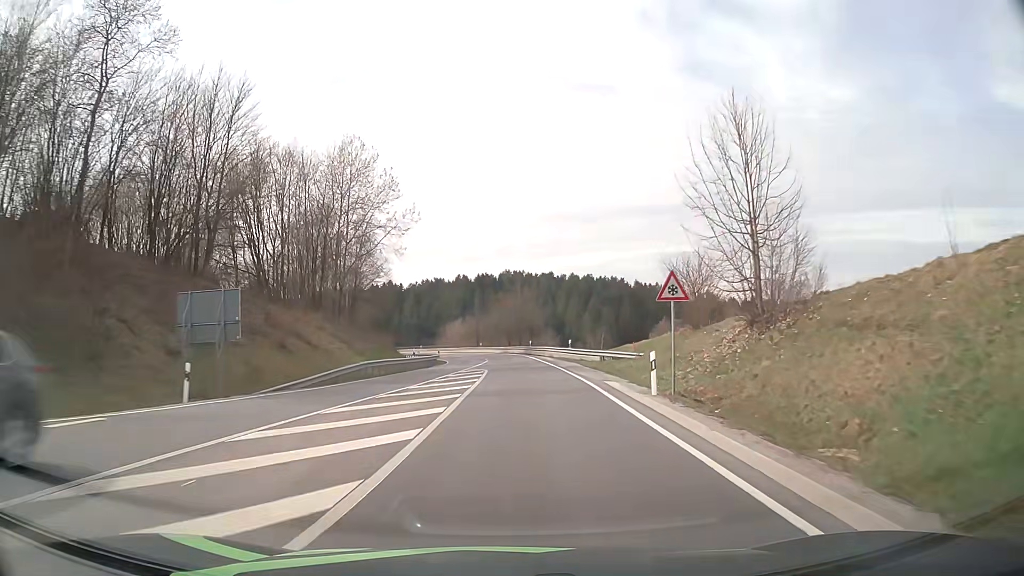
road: primary_link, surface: asphalt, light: Day
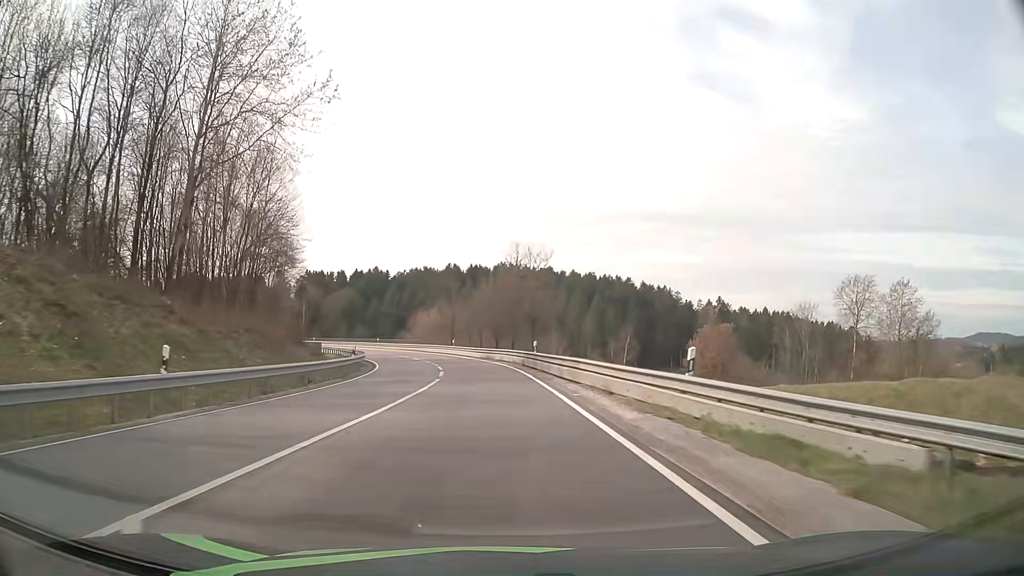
(+0.6, +31.7) m; +1°
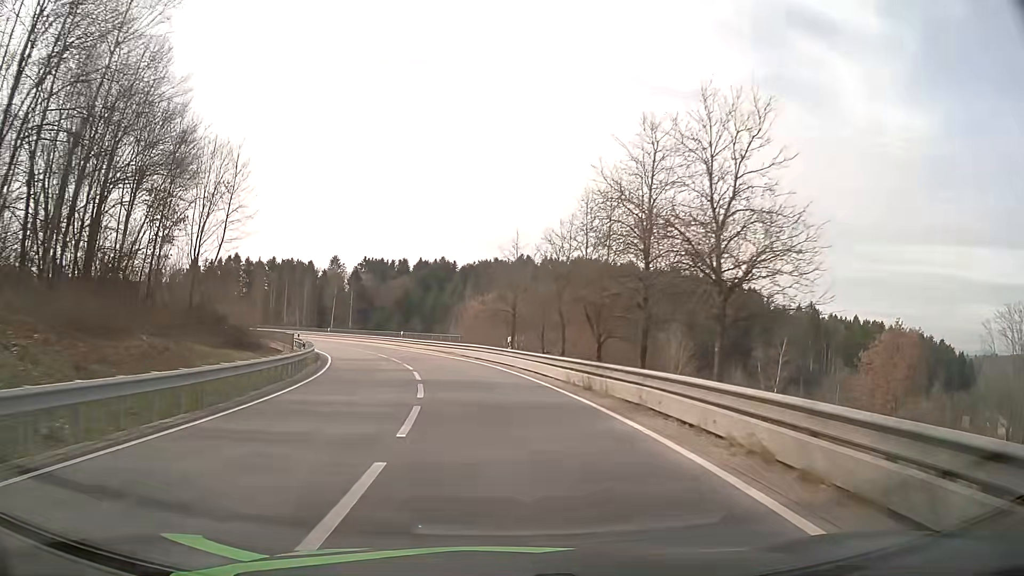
(-1.4, +29.9) m; -6°
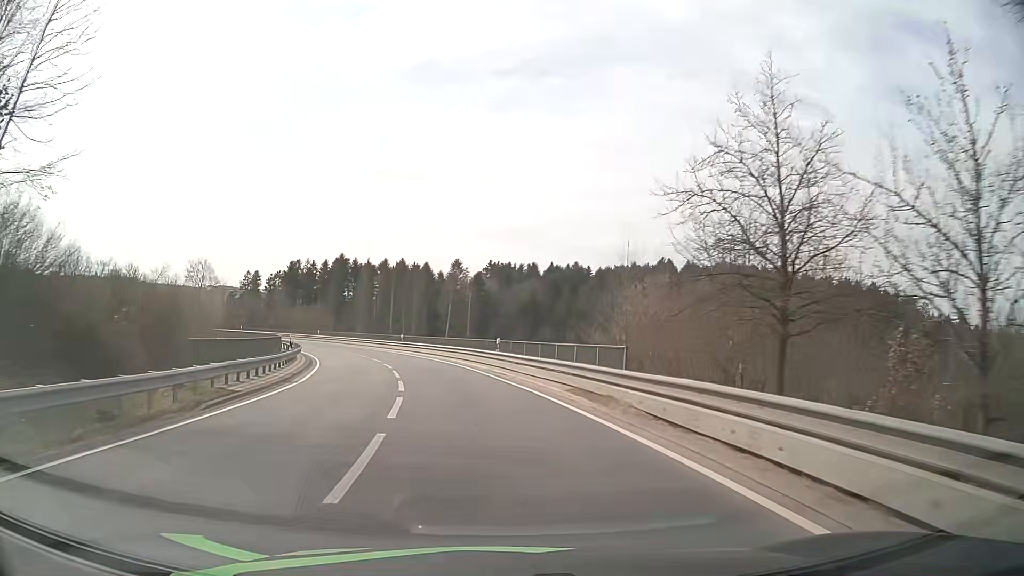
(-2.4, +28.3) m; -11°
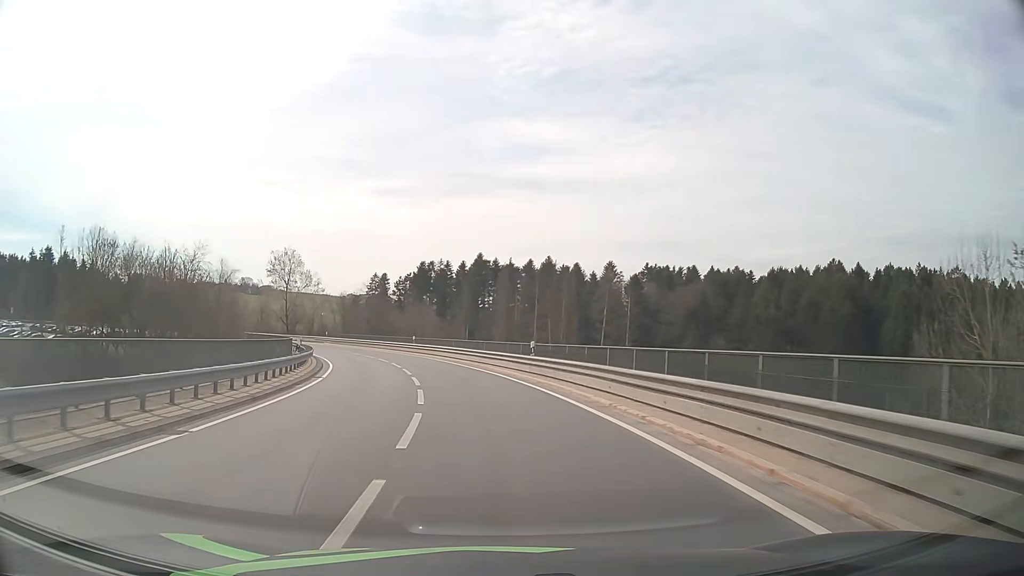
(-3.3, +27.6) m; -13°
(0, +10) (-1, +20) (-3, +30) (-6, +39) (-9, +49) (-13, +58) (-17, +67) (-23, +75) (-29, +83) (-35, +91) m
